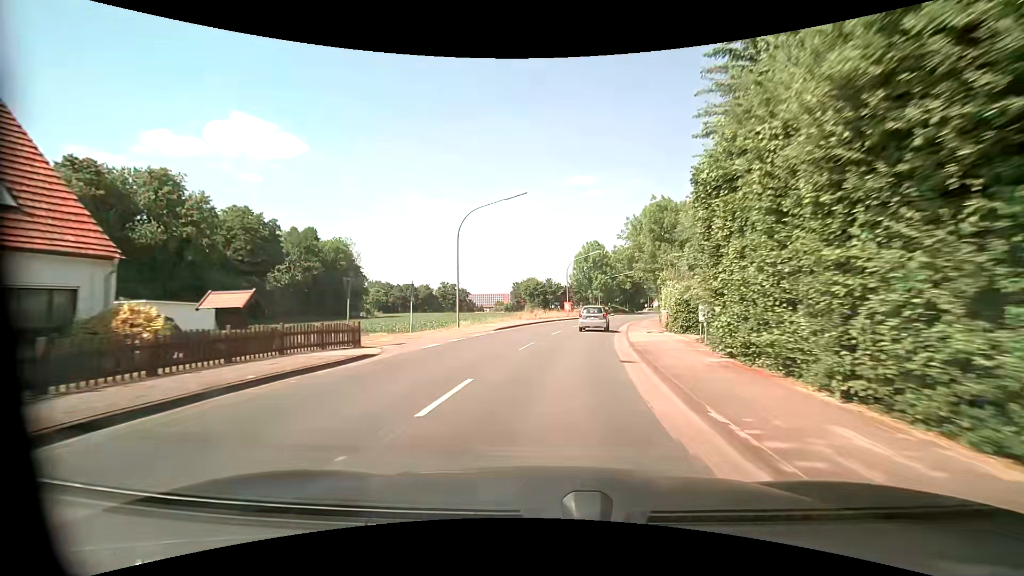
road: secondary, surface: asphalt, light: Day
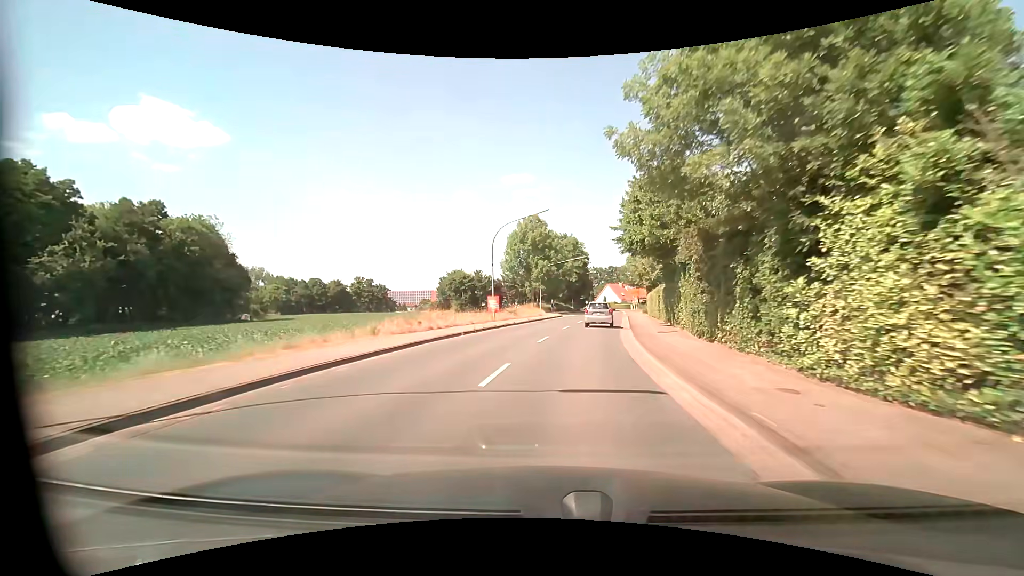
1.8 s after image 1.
(+1.9, +25.0) m; +7°
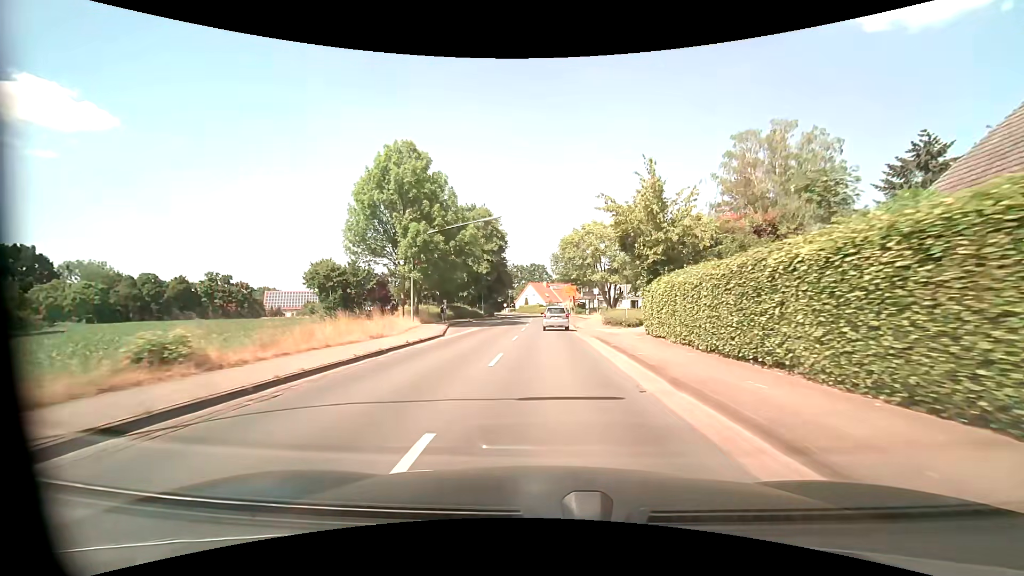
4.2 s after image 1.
(+3.0, +32.6) m; +10°
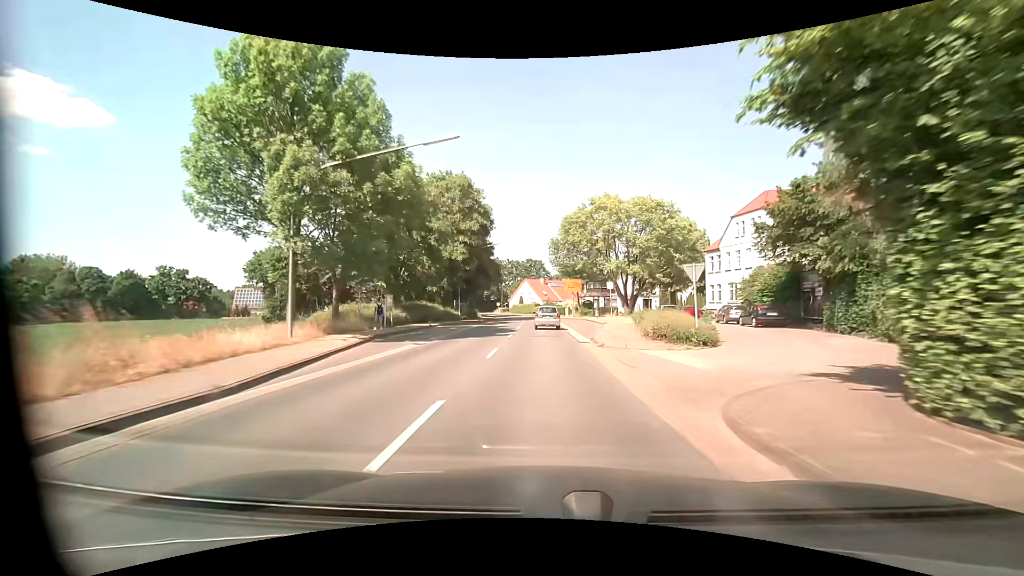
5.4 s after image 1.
(0.0, +16.4) m; 0°
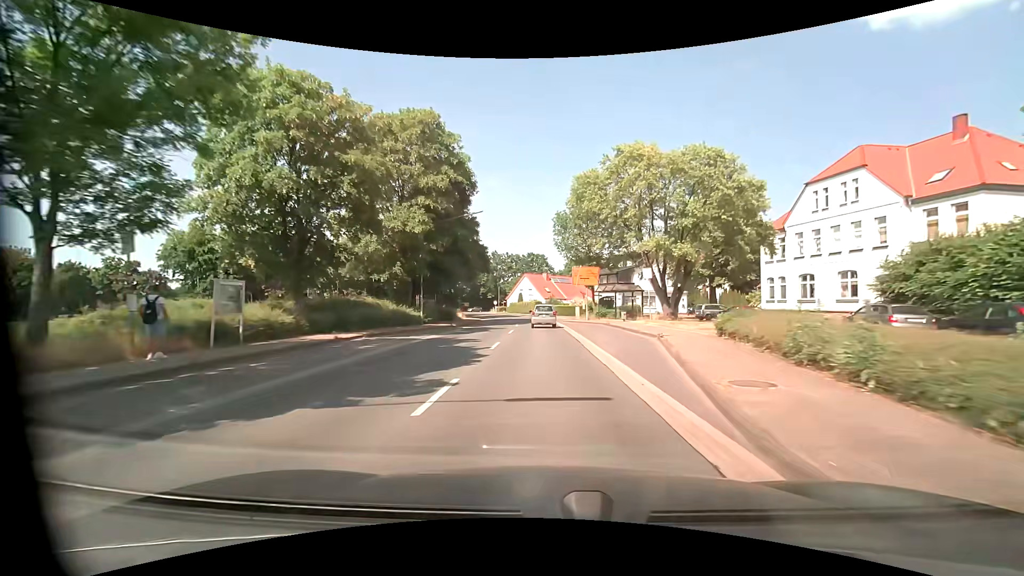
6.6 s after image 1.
(0.0, +16.3) m; 0°
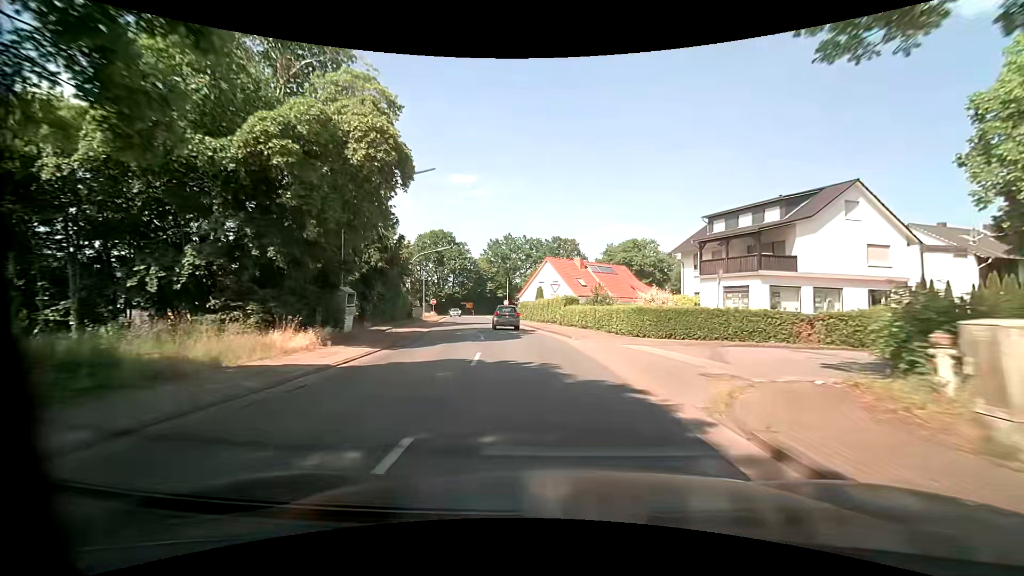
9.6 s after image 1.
(-1.0, +40.5) m; -3°
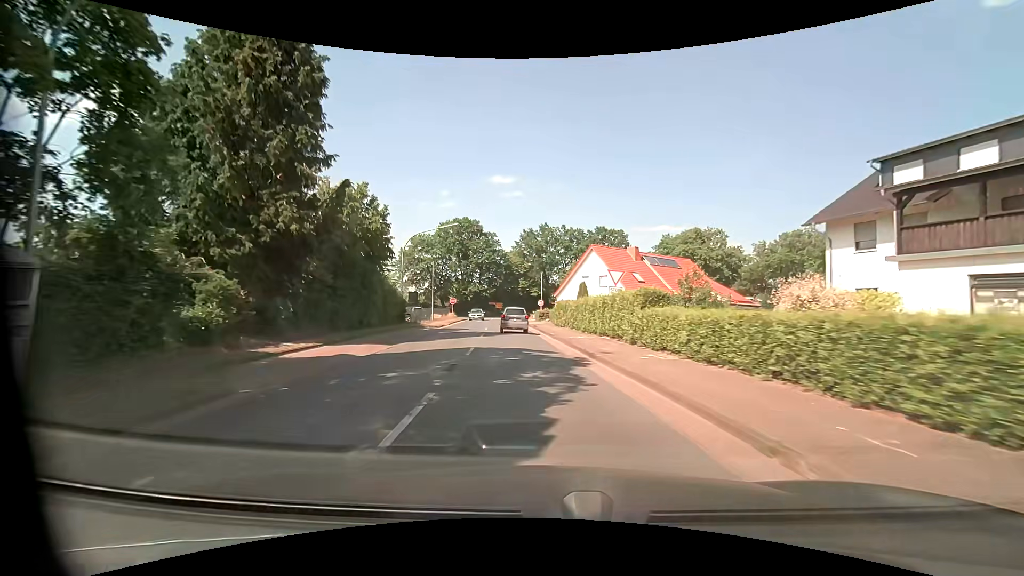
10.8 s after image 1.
(-0.5, +15.7) m; -4°
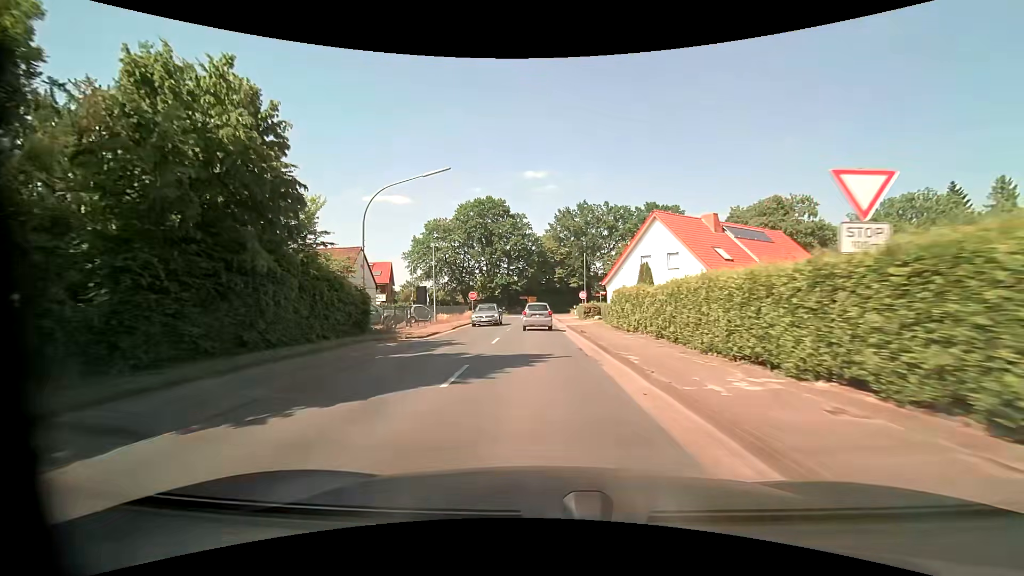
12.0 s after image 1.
(-0.6, +15.1) m; -5°
(0, +10) (0, +20) (-1, +30) (-1, +40) (-1, +50) (-1, +60) (+2, +70) (+9, +77) (+18, +80) (+27, +83) m
